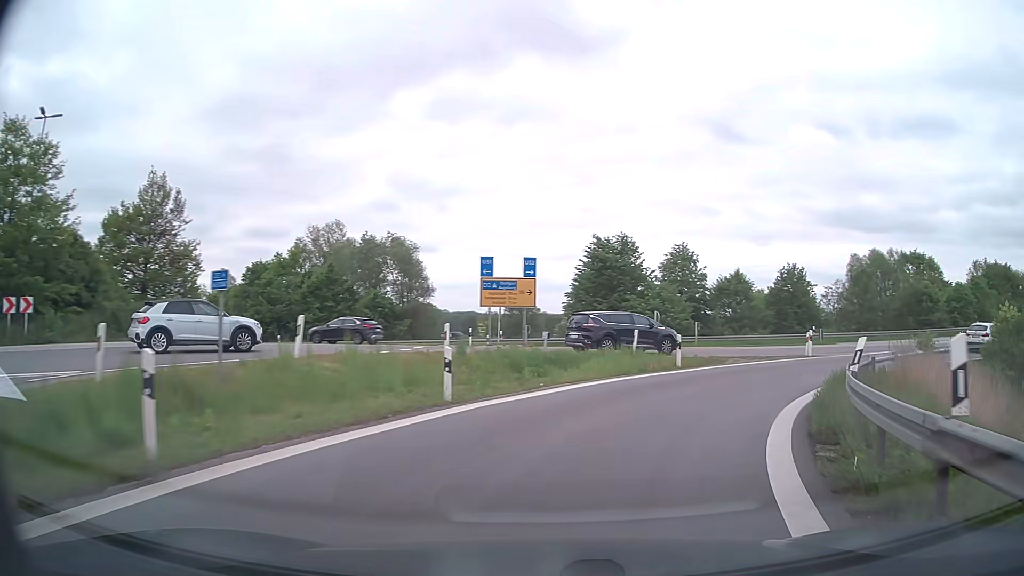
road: motorway_link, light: Day
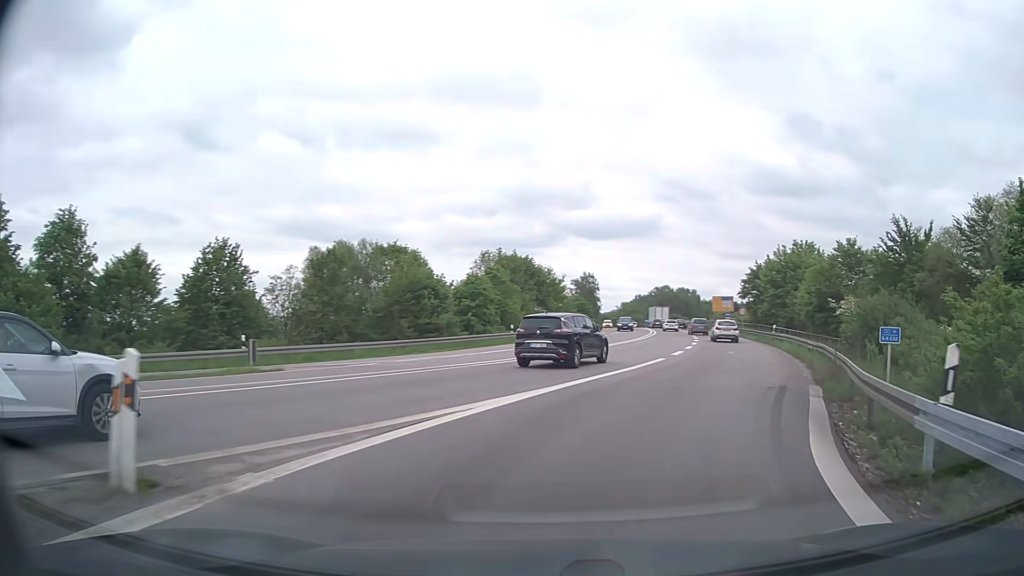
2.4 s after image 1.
(+9.2, +22.1) m; +47°
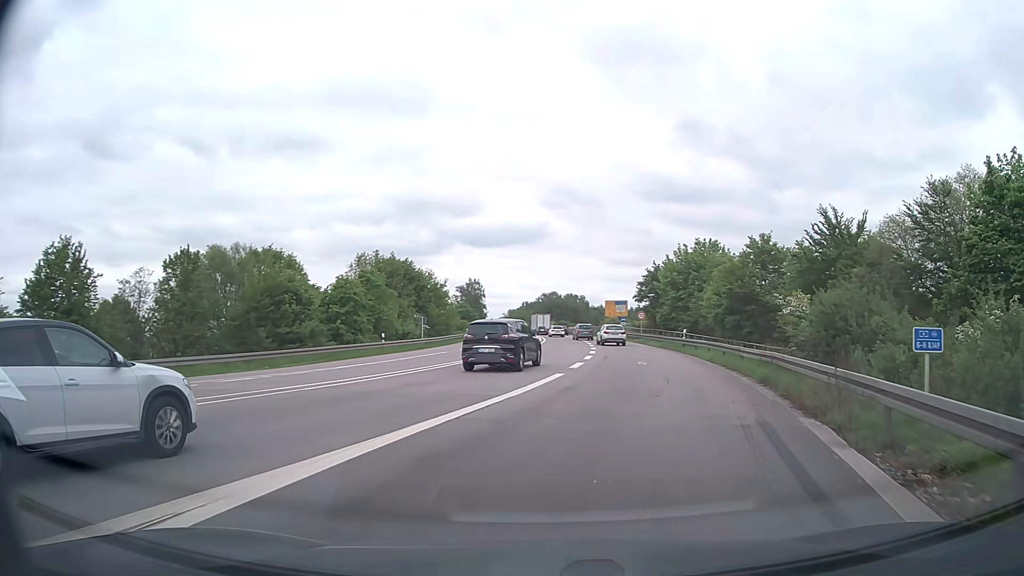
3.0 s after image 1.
(+0.5, +6.1) m; +8°
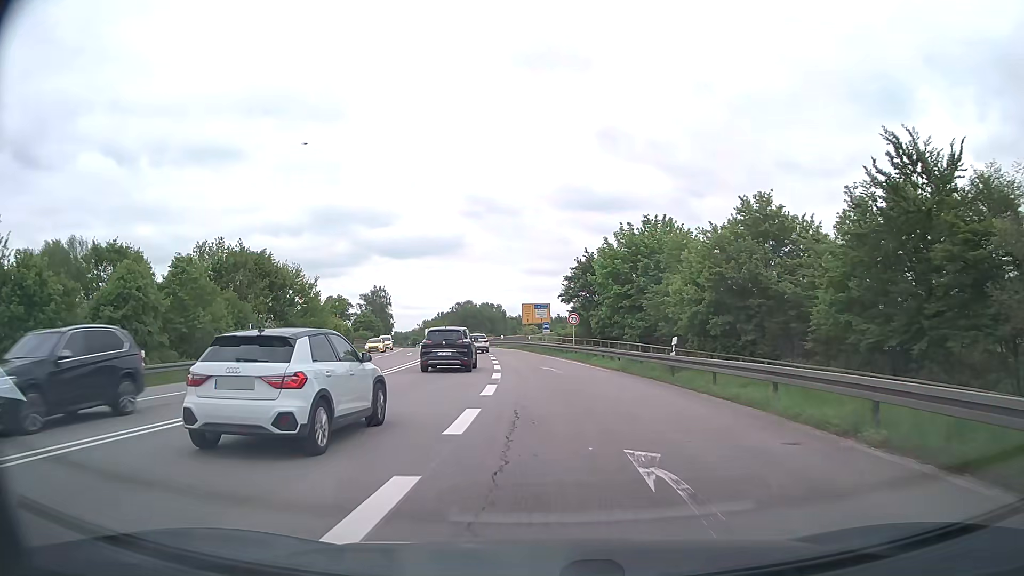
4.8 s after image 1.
(+2.4, +20.0) m; +9°
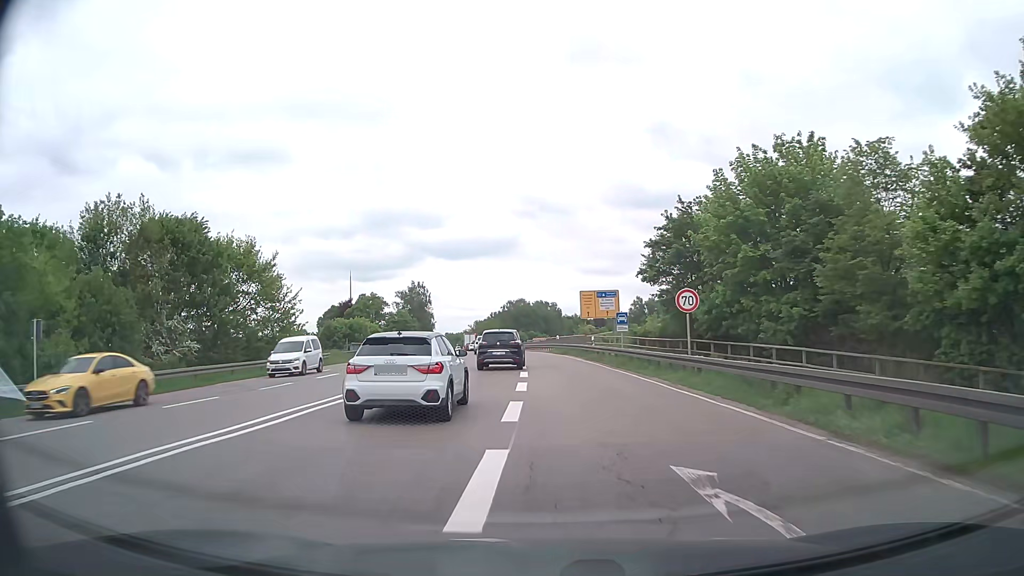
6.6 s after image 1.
(-0.7, +22.7) m; -5°
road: trunk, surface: asphalt
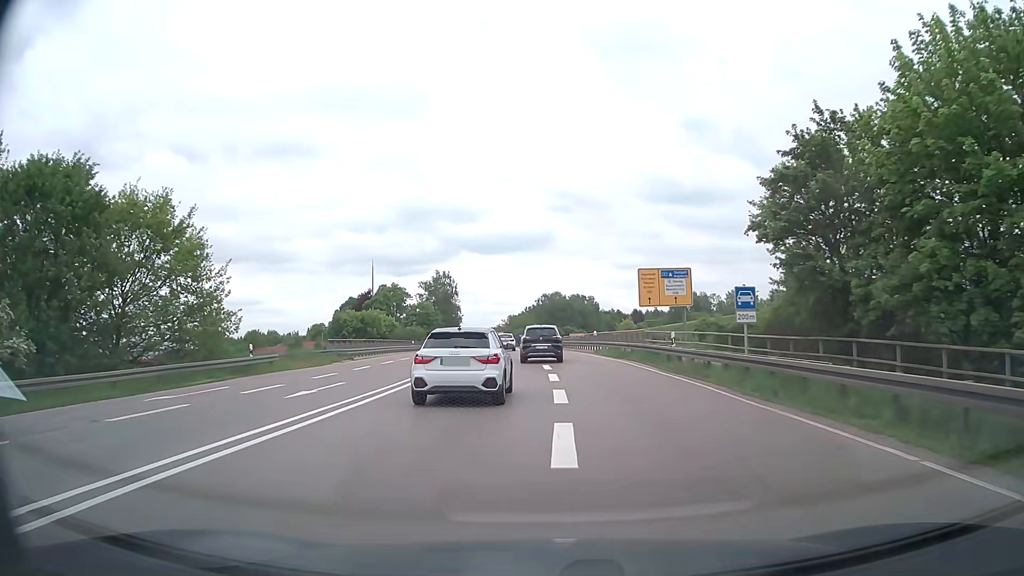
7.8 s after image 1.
(-0.5, +16.0) m; -3°
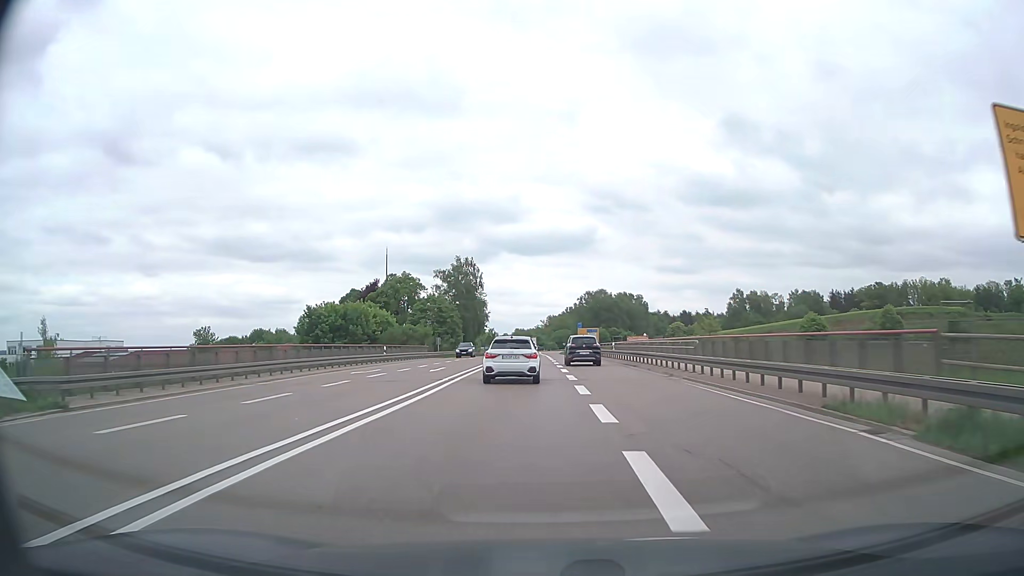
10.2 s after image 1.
(-1.1, +32.0) m; -4°
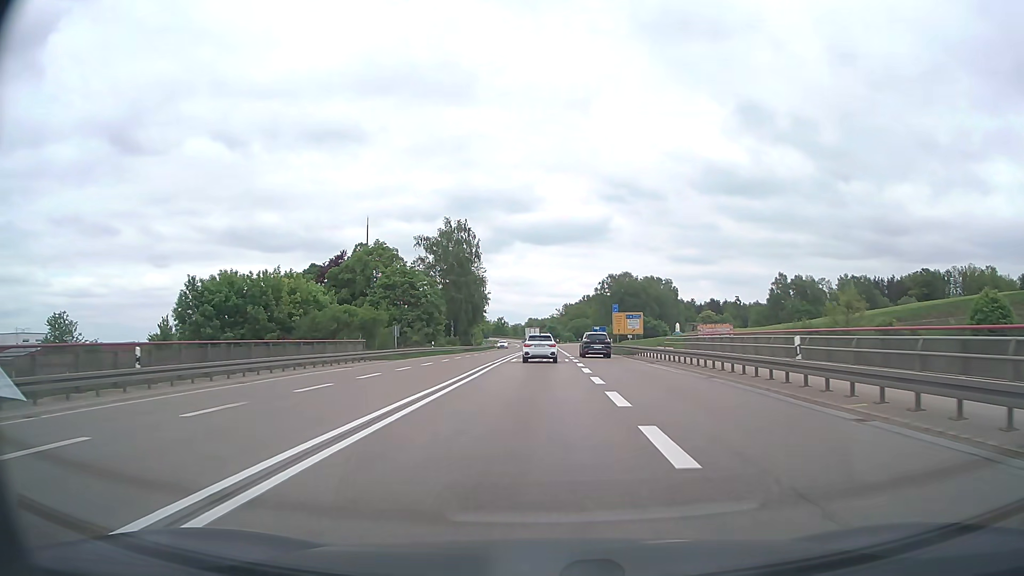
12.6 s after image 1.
(-0.5, +34.1) m; -1°
(0, +10) (0, +20) (0, +30) (0, +40) (0, +50) (0, +60) (+1, +70) (+1, +80) (+1, +90) (+1, +100) m
